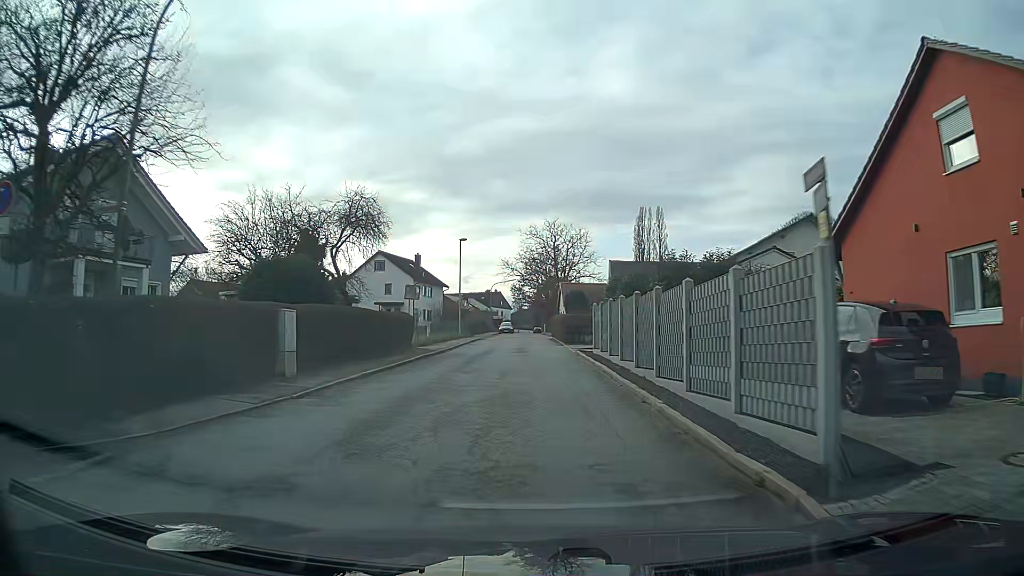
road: residential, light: Day
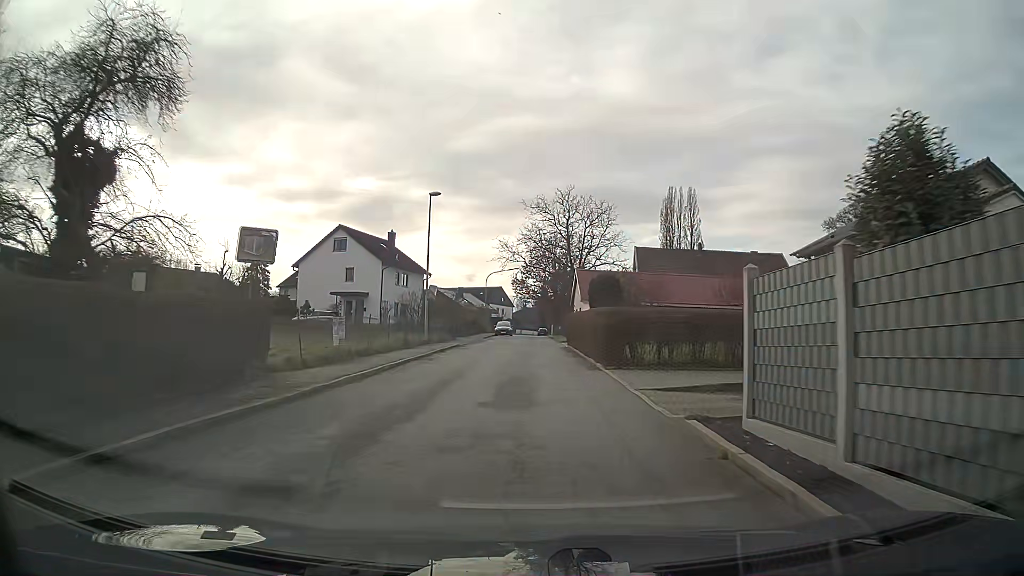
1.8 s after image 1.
(0.0, +19.3) m; 0°
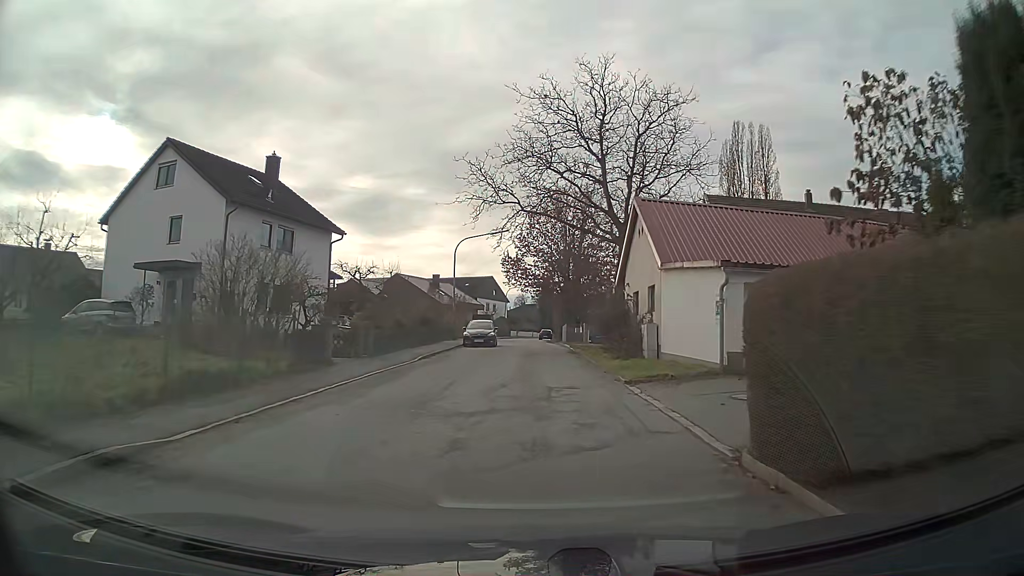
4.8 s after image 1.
(-0.1, +31.8) m; 0°
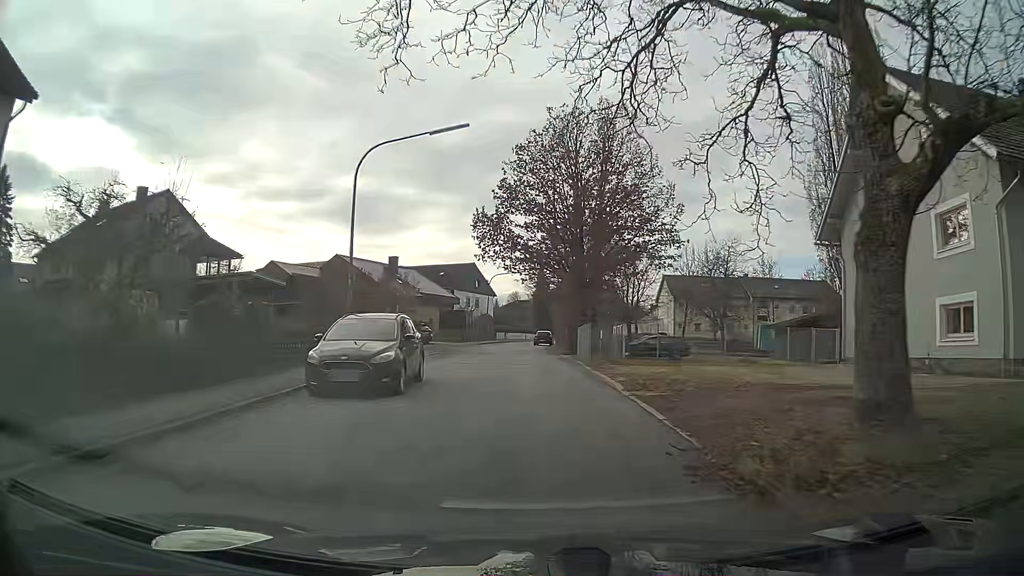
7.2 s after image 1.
(0.0, +25.1) m; 0°
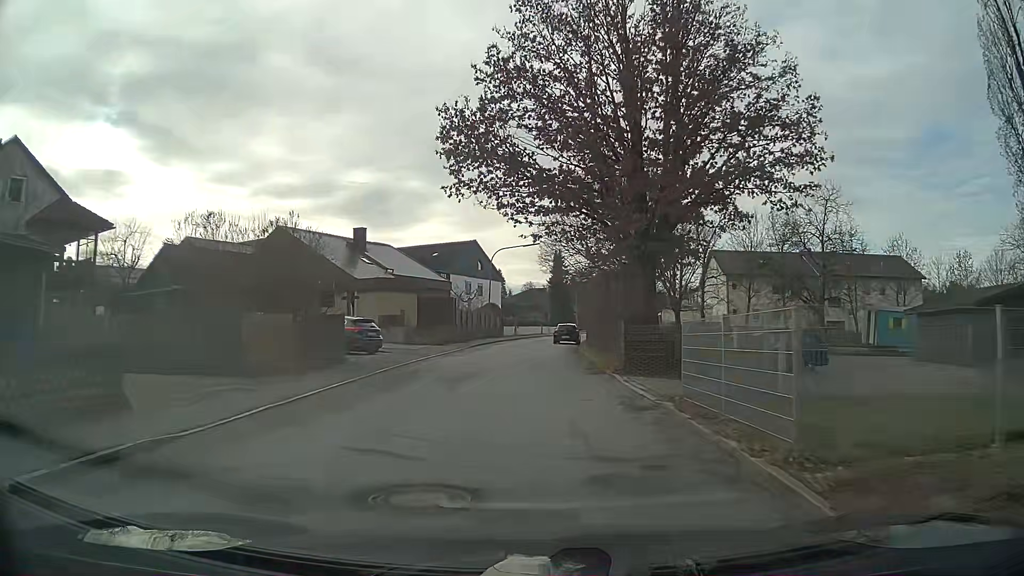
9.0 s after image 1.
(-0.2, +18.5) m; -1°
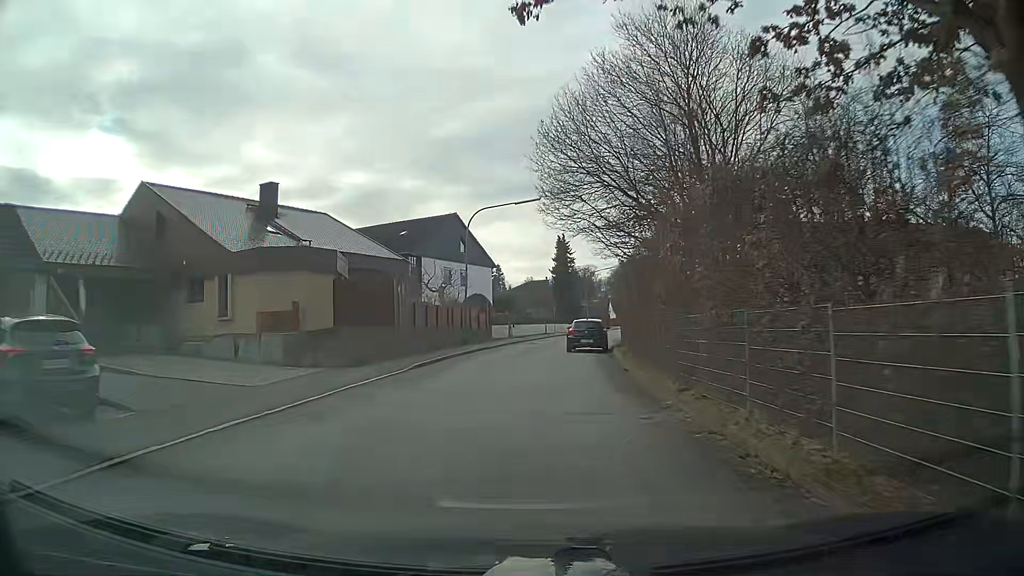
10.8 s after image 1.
(+0.2, +18.0) m; +1°
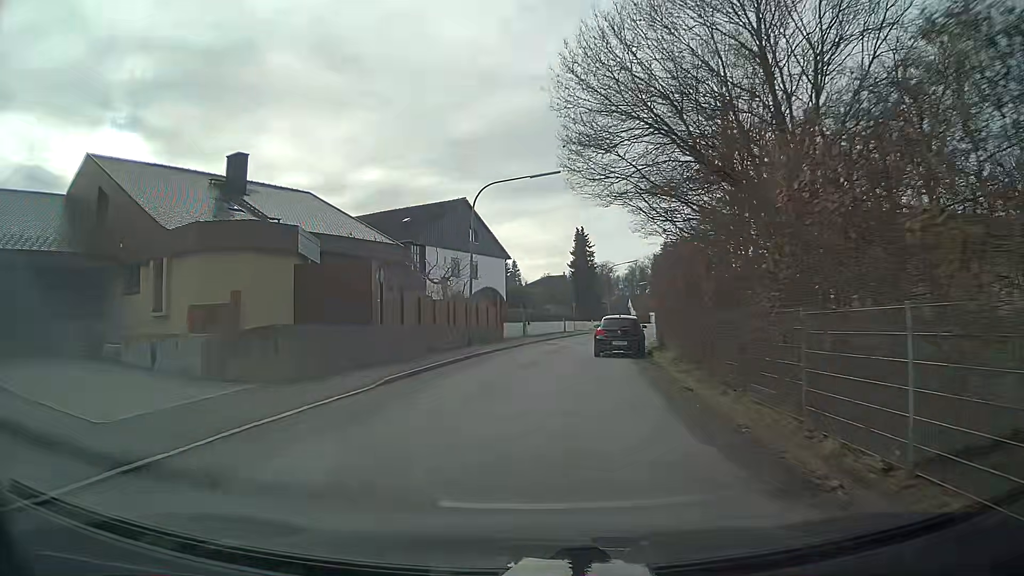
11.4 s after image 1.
(0.0, +5.8) m; -2°
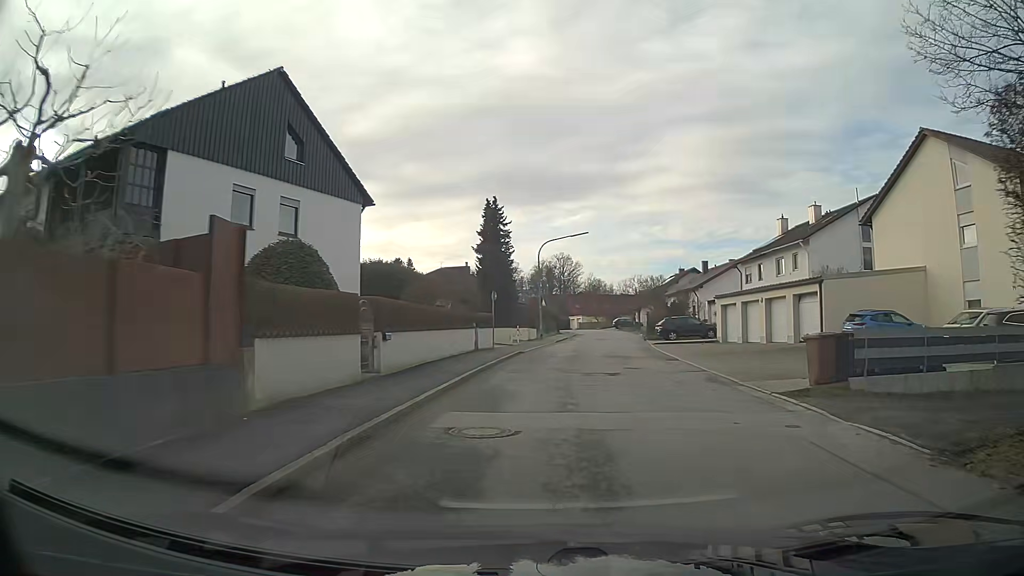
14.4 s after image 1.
(+0.6, +28.0) m; +10°
(+1, +10) (+2, +20) (+3, +30) (+3, +40) (+4, +50) (+5, +60) (+5, +70) (+5, +80) (+4, +90) (+3, +100) m
